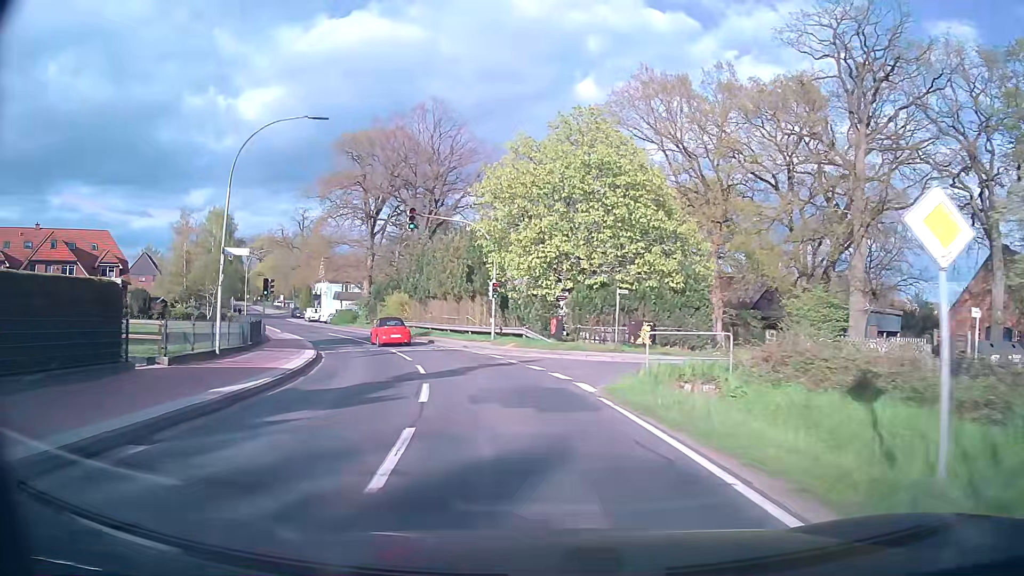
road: tertiary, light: Day
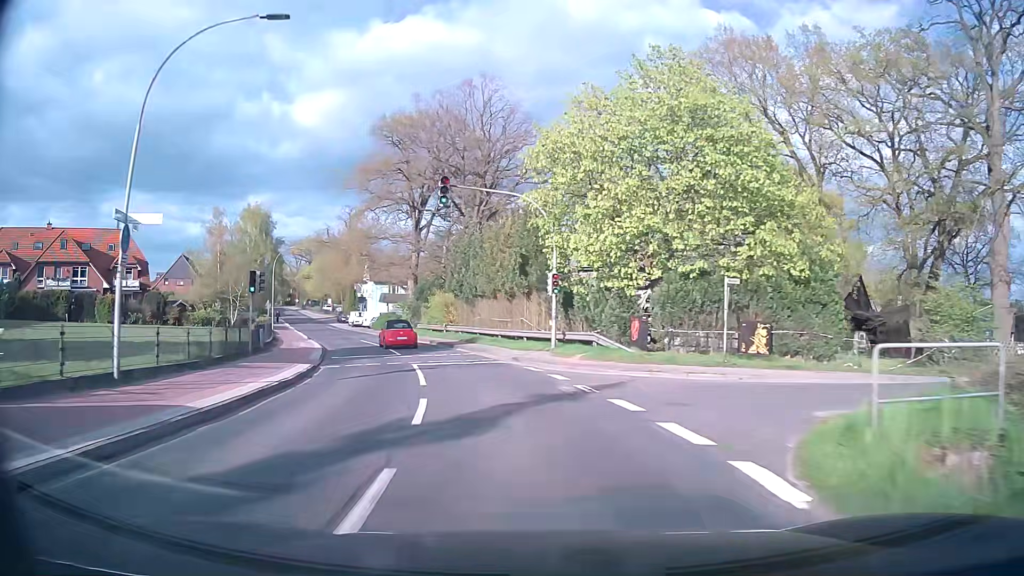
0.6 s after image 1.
(-0.3, +8.4) m; -4°
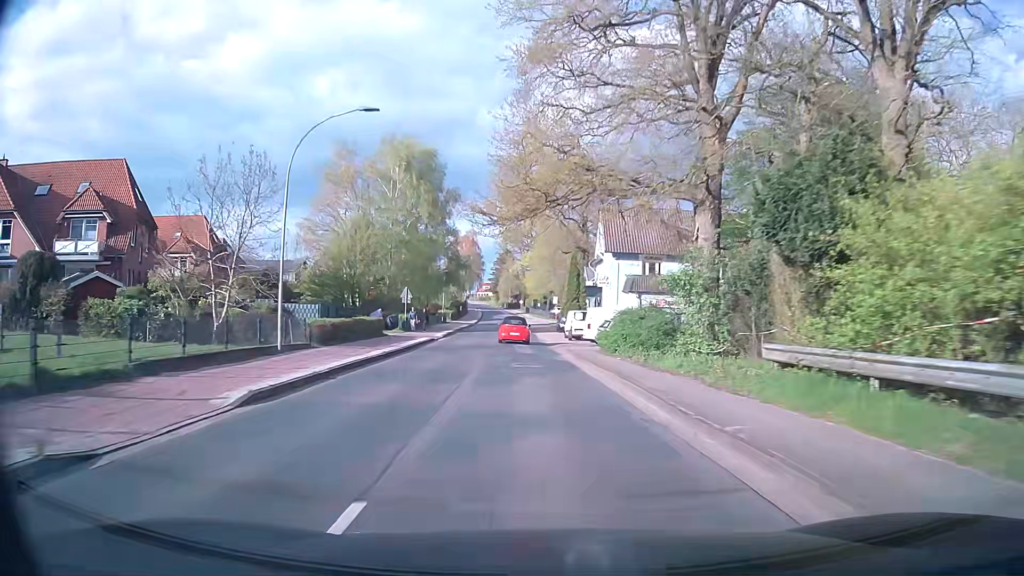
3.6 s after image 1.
(-9.8, +42.3) m; -23°
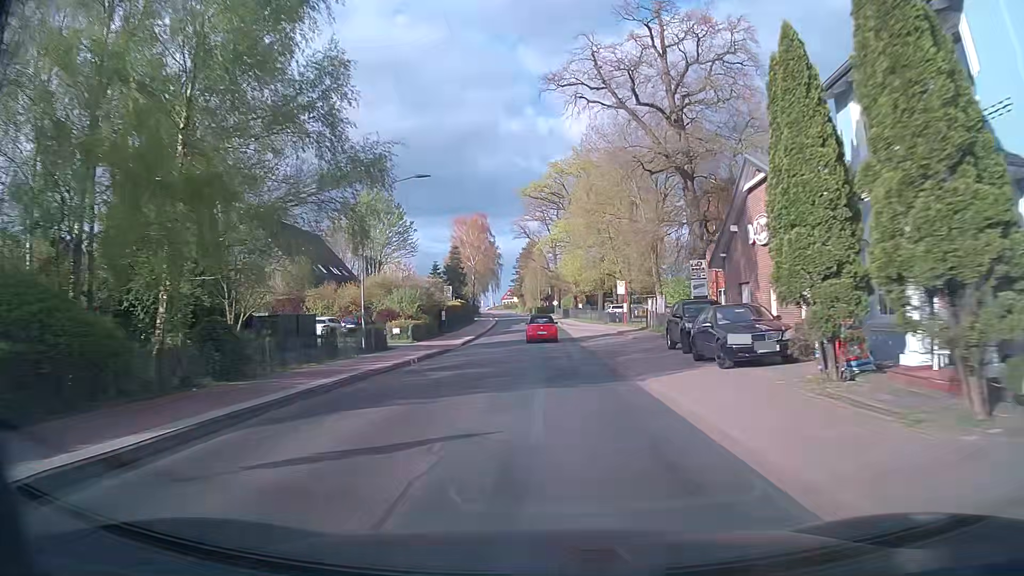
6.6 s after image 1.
(-1.5, +44.8) m; -3°
(0, +10) (0, +20) (0, +30) (+1, +40) (+1, +50) (+1, +60) (0, +70) (0, +80) (-1, +90) (-1, +100) m
